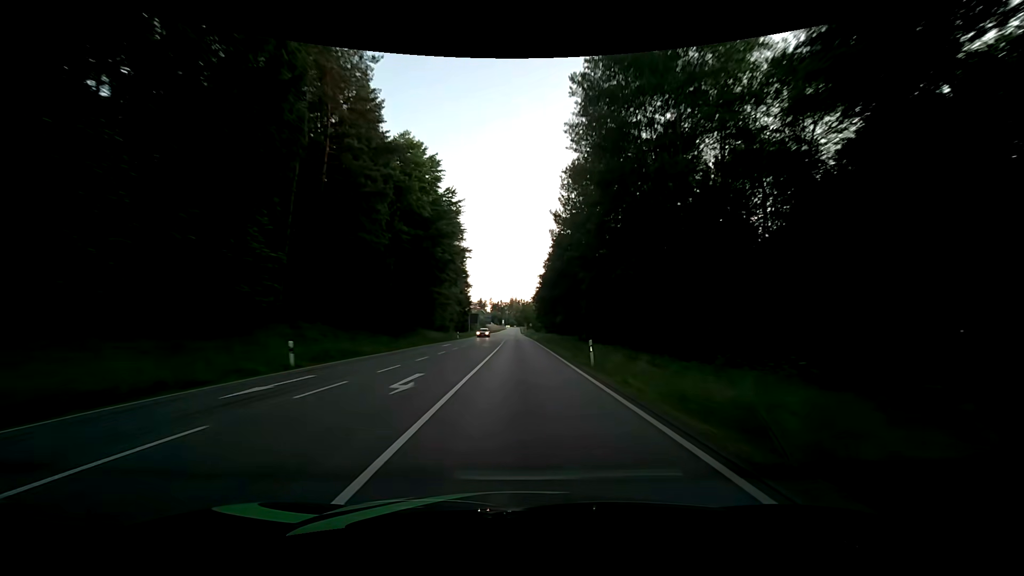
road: secondary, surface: asphalt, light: Day
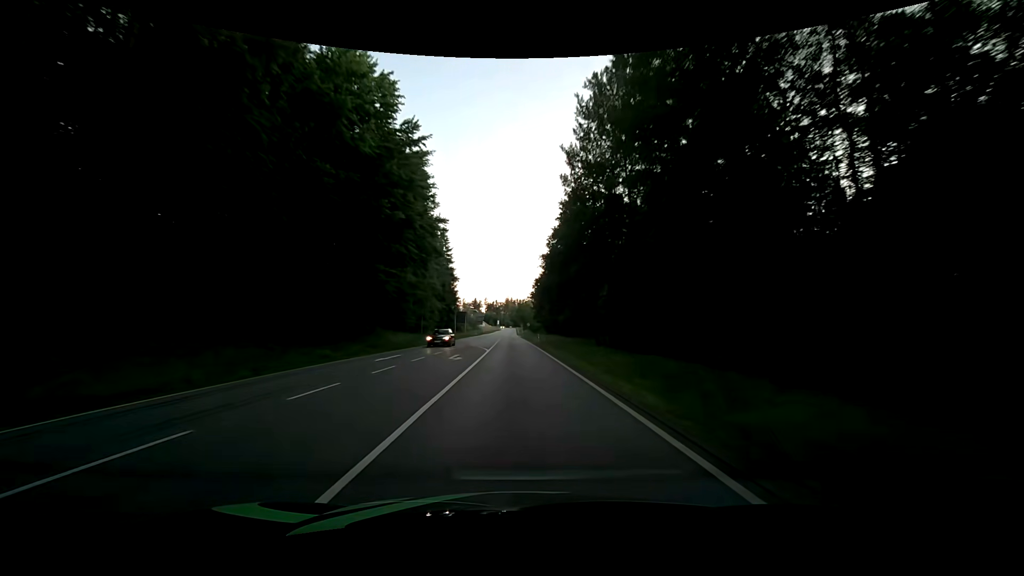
(0.0, +18.2) m; 0°
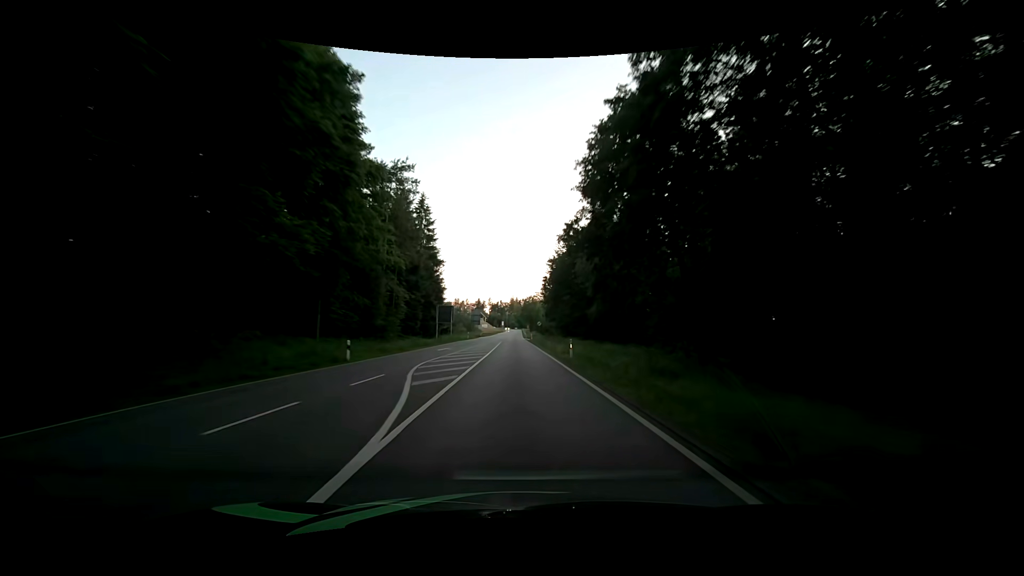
(+0.1, +27.3) m; 0°
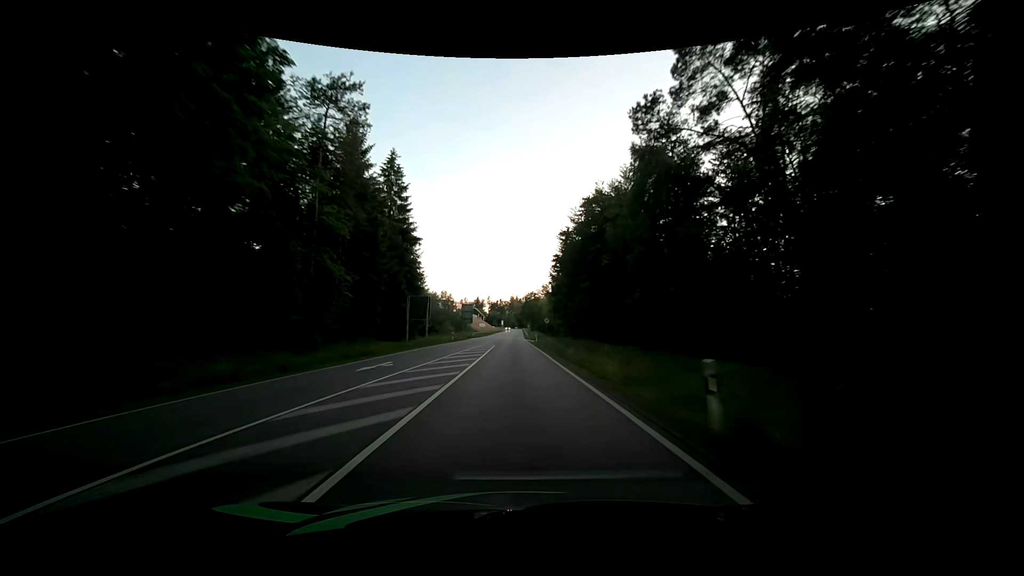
(0.0, +18.2) m; 0°
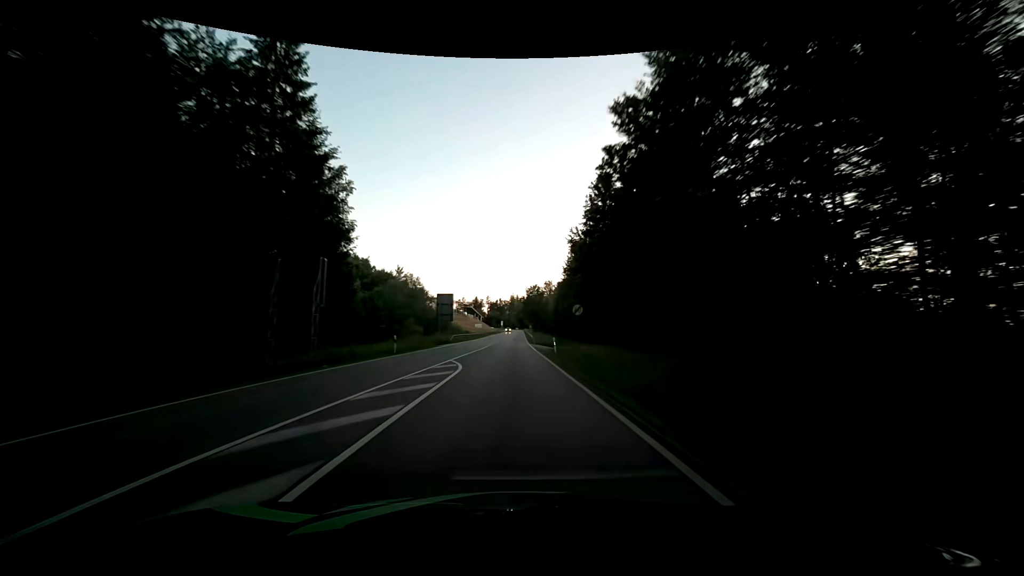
(0.0, +27.3) m; 0°
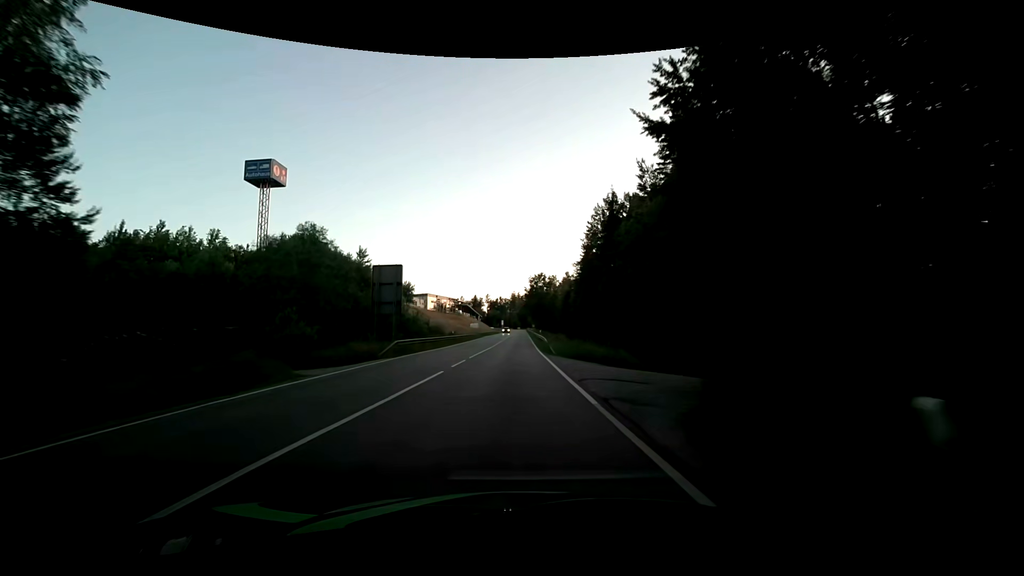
(-0.4, +27.3) m; -2°
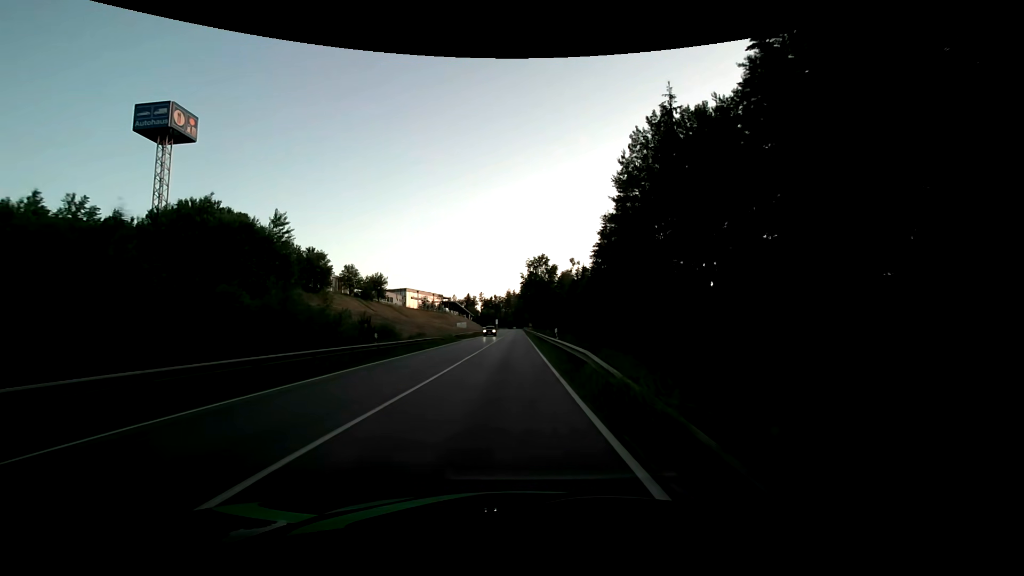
(+0.7, +27.3) m; +1°
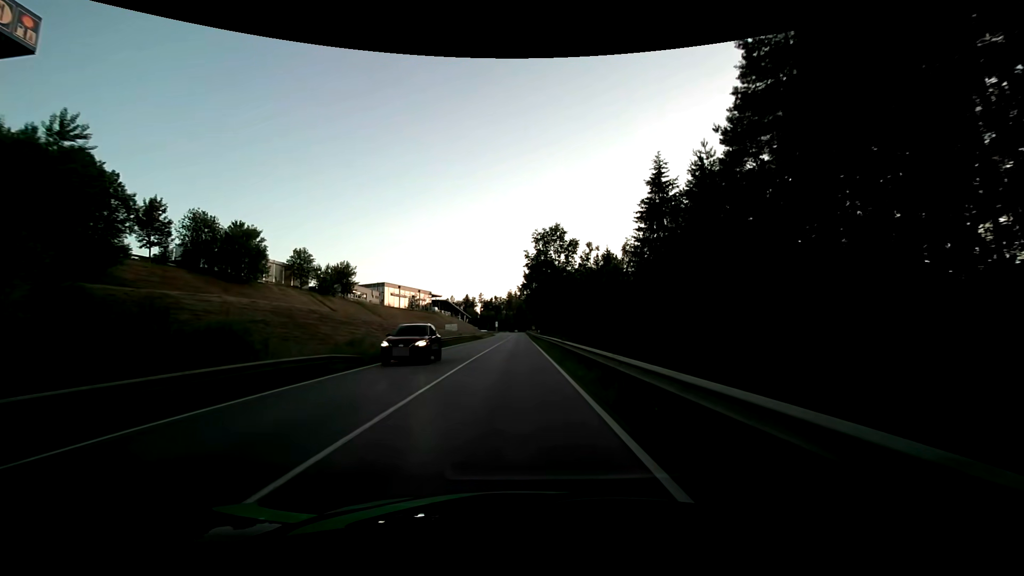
(0.0, +27.3) m; 0°
(0, +10) (0, +20) (0, +30) (0, +40) (0, +50) (0, +60) (0, +70) (0, +80) (0, +90) (0, +100) m
